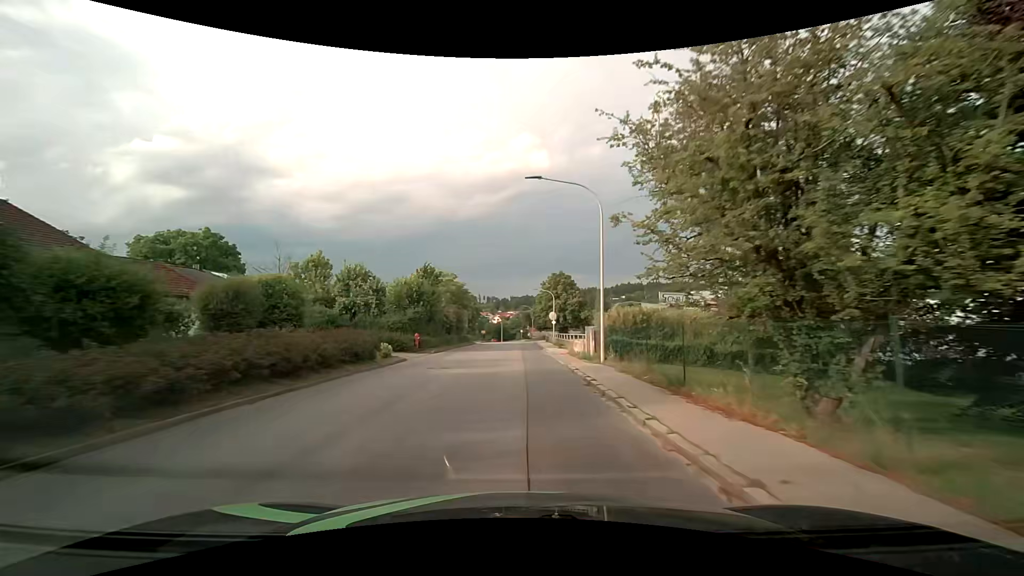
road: tertiary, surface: asphalt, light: Day
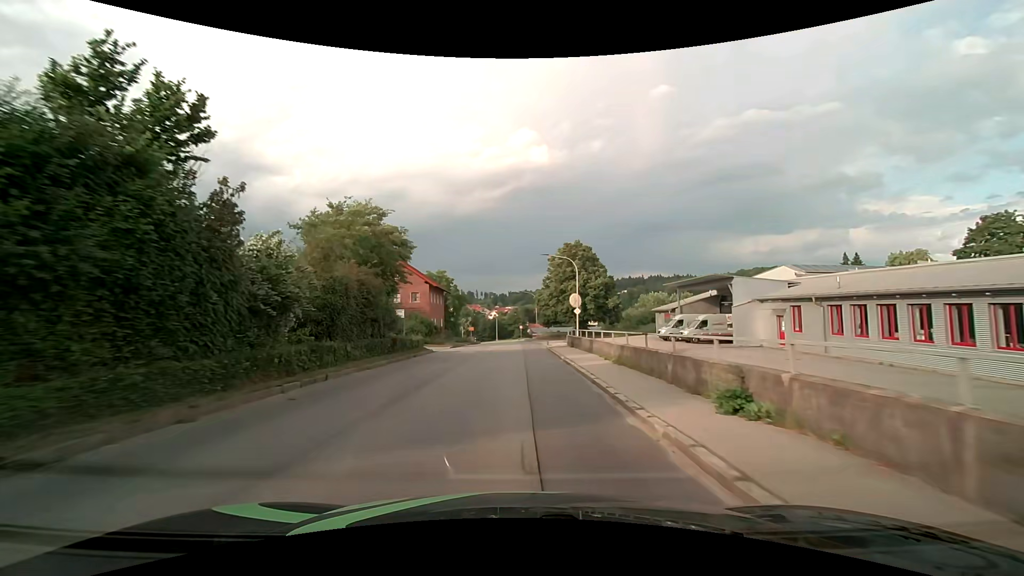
(+0.1, +29.2) m; 0°
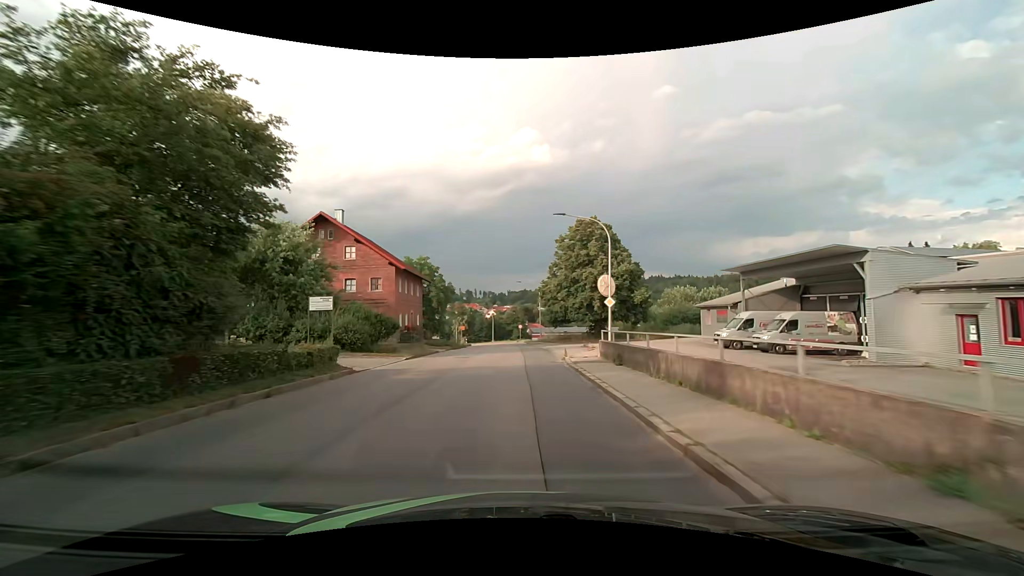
(0.0, +14.5) m; 0°
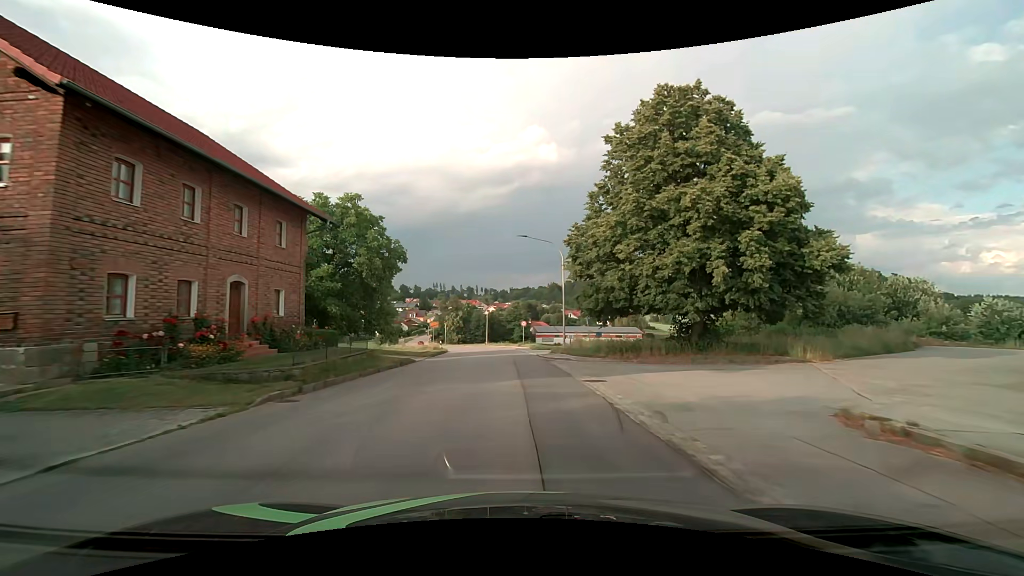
(+0.1, +29.0) m; 0°
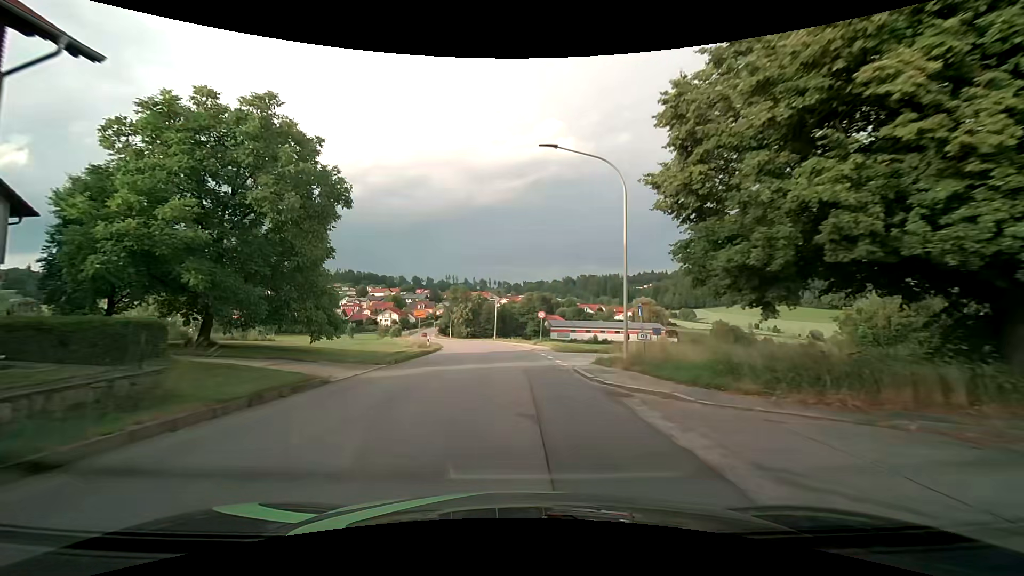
(-0.2, +14.6) m; -1°
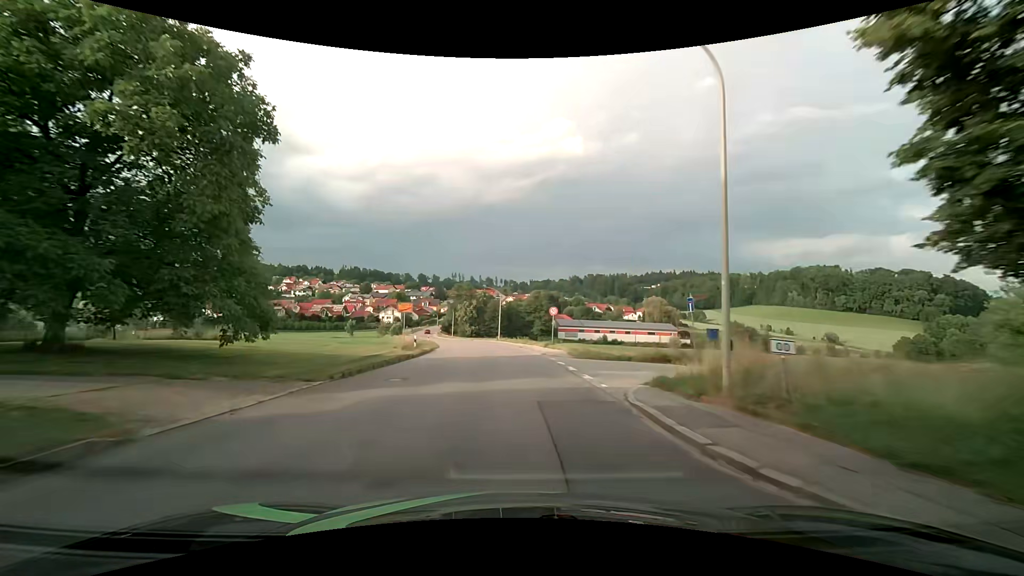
(-0.1, +7.4) m; -1°
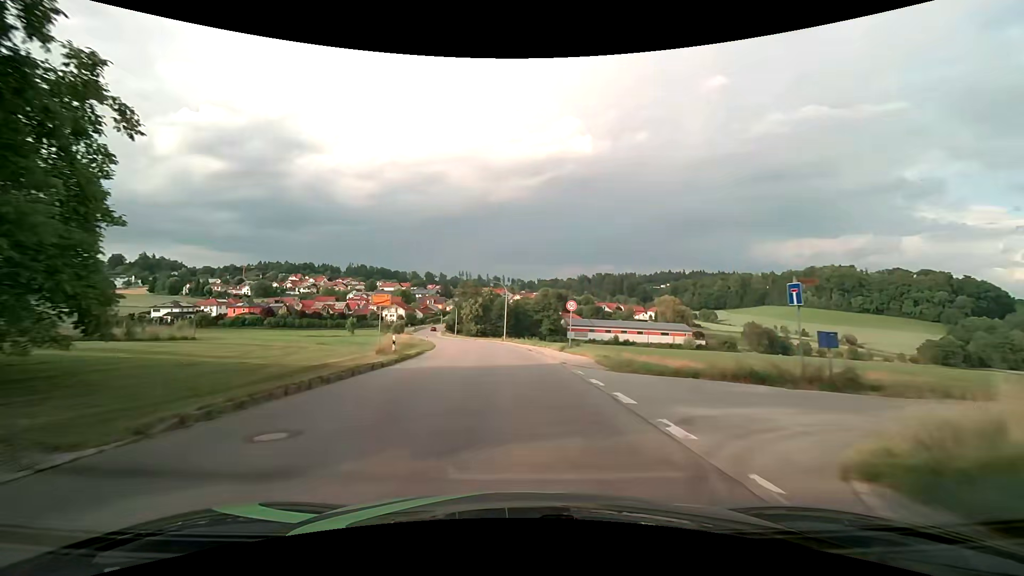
(-0.1, +7.4) m; -1°
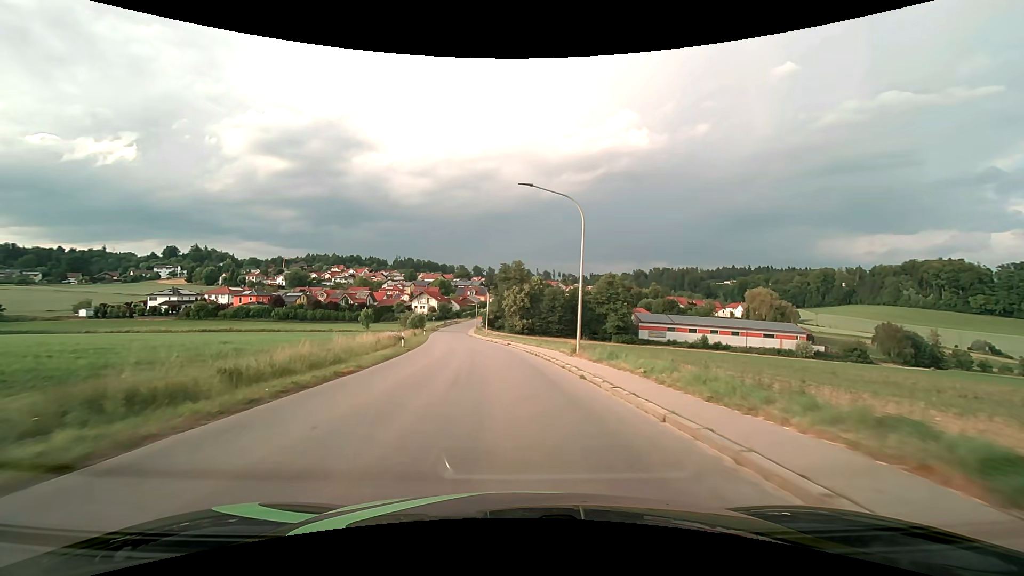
(-1.5, +37.8) m; -5°
(0, +10) (-1, +20) (-2, +30) (-3, +40) (-4, +50) (-6, +60) (-7, +70) (-9, +79) (-10, +89) (-12, +99) m
